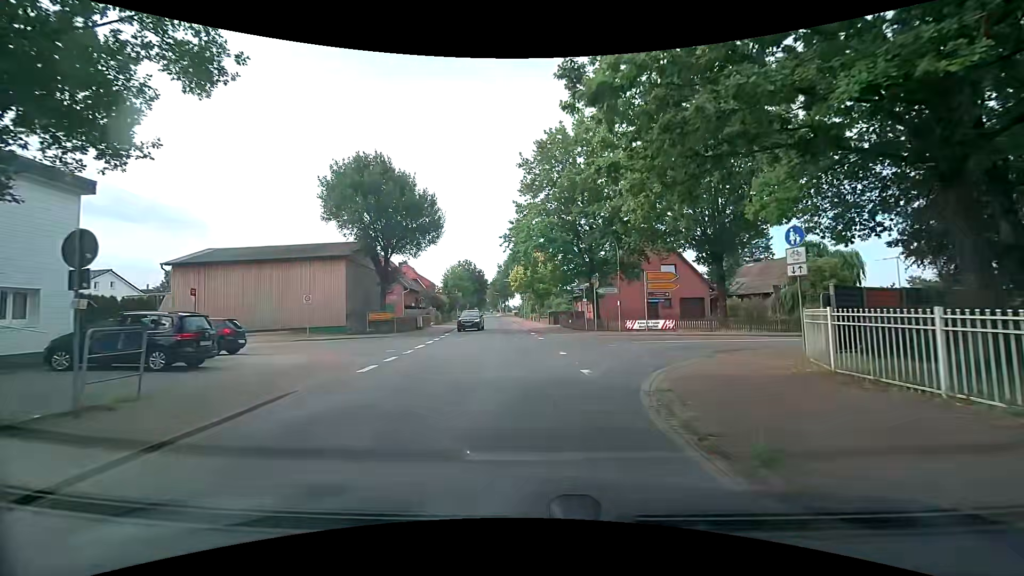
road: secondary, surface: asphalt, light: Day
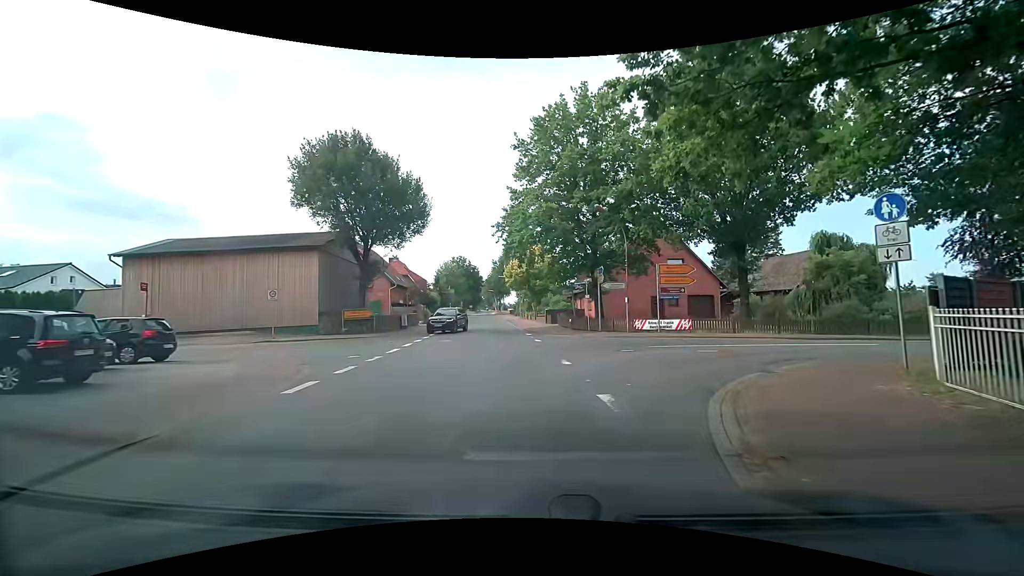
(0.0, +3.8) m; 0°
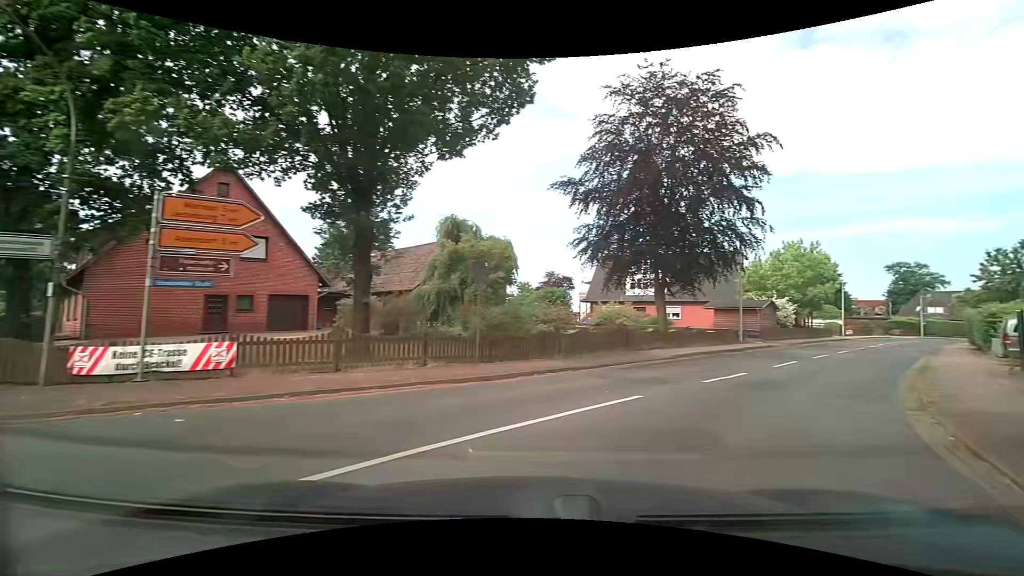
(+4.0, +15.2) m; +41°
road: tertiary
(+4, +9) (+10, +17) (+16, +25) (+23, +32) (+29, +40) (+36, +47) (+43, +55) (+50, +61) (+58, +67) (+67, +73) m
